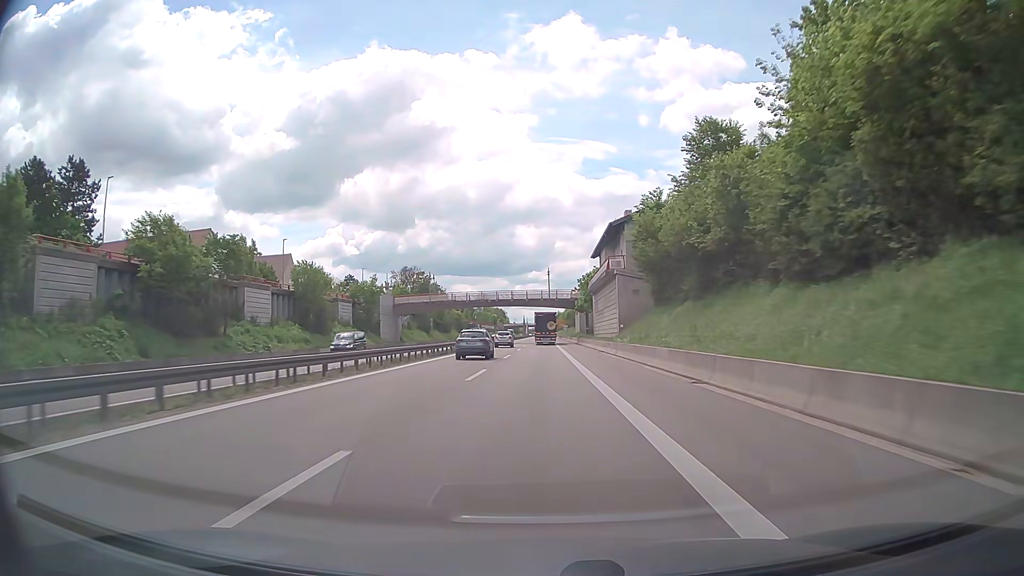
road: trunk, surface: asphalt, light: Day
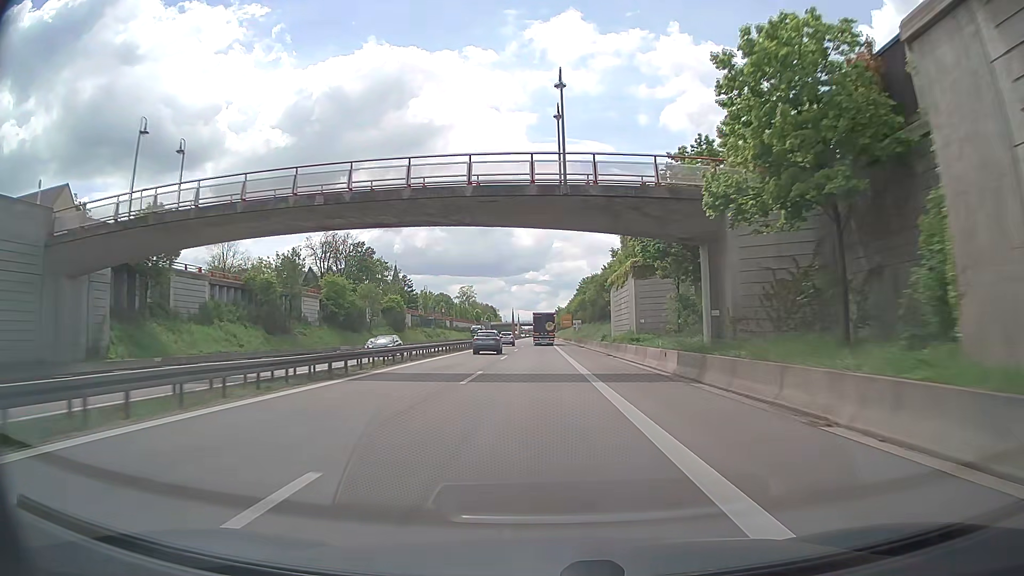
(-0.2, +73.5) m; 0°
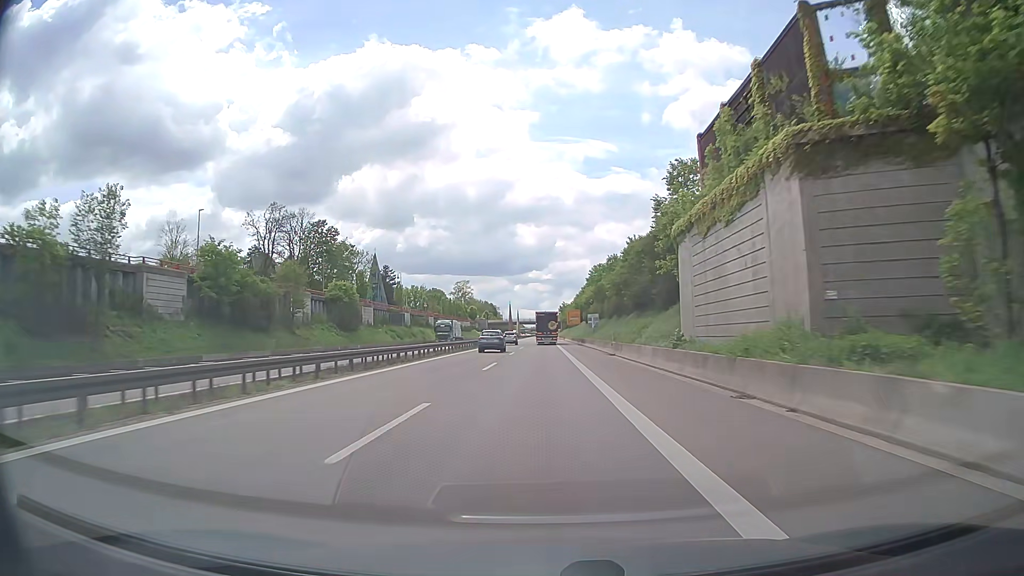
(+0.1, +29.6) m; 0°
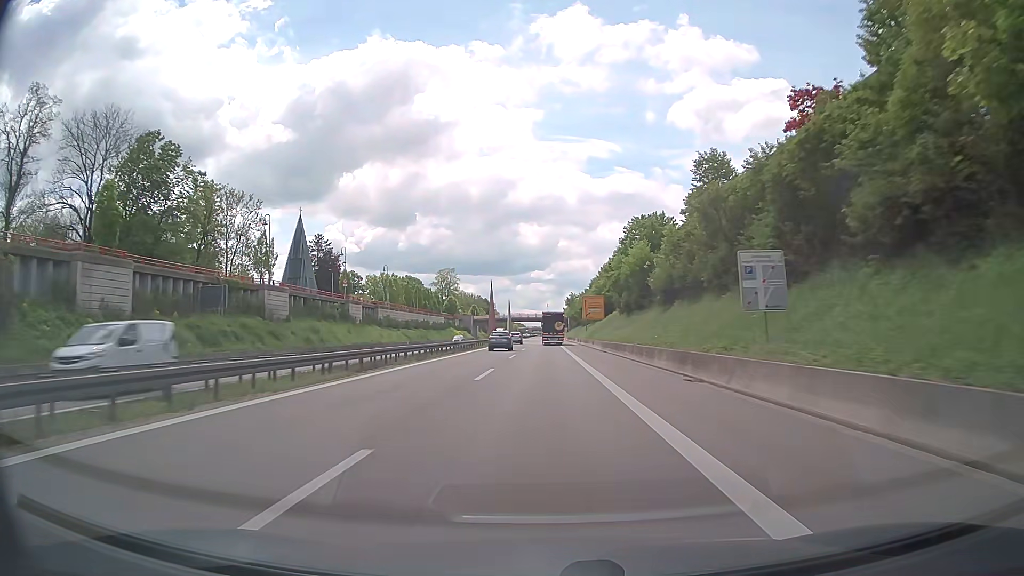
(-0.2, +59.4) m; 0°
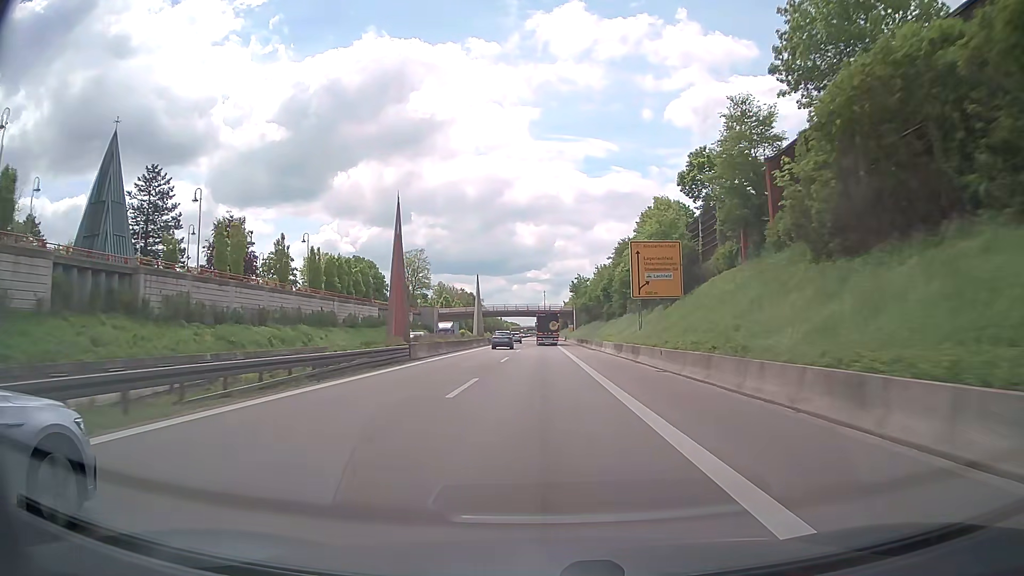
(+0.3, +59.7) m; 0°
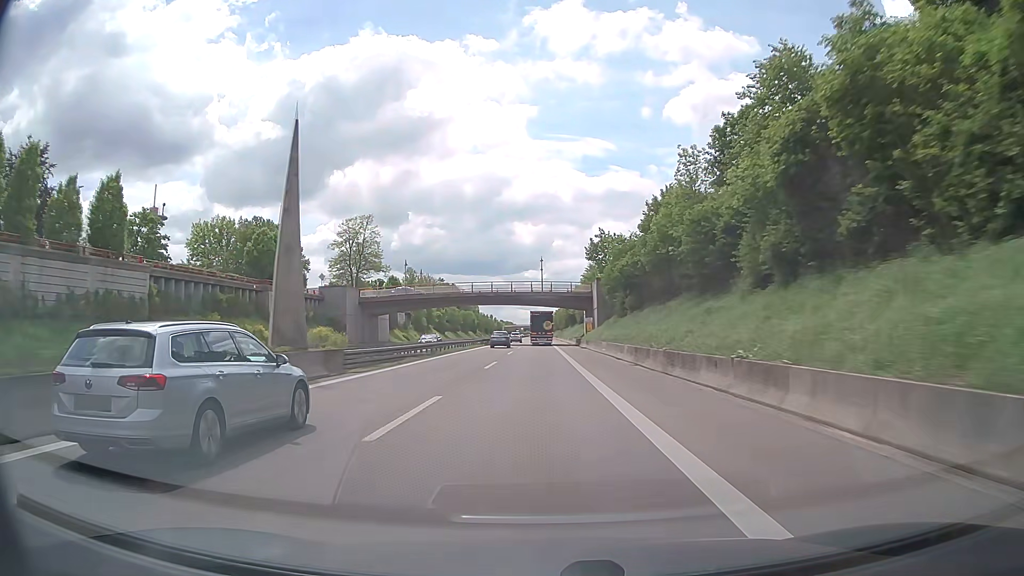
(+0.1, +60.0) m; 0°
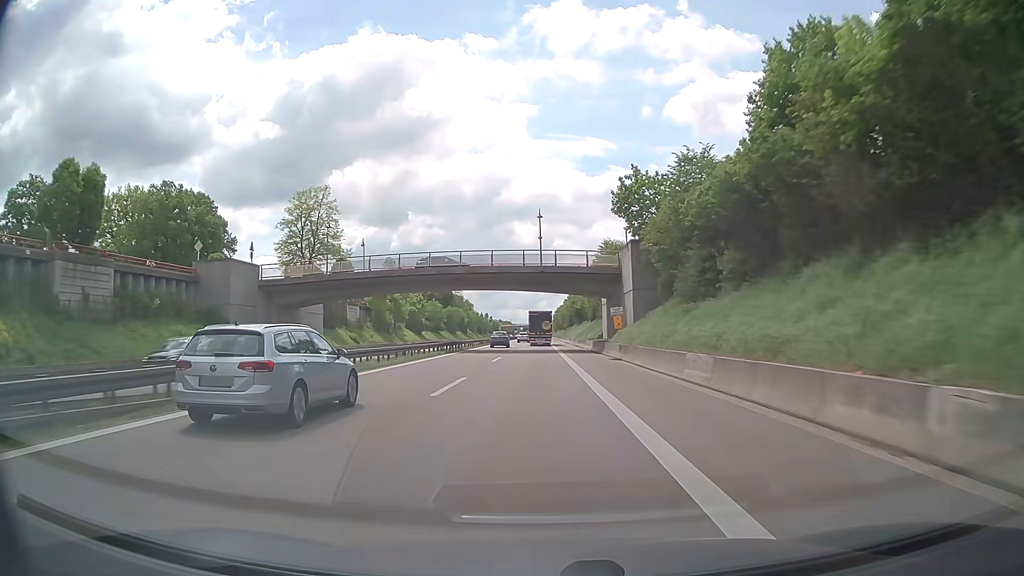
(0.0, +30.1) m; 0°
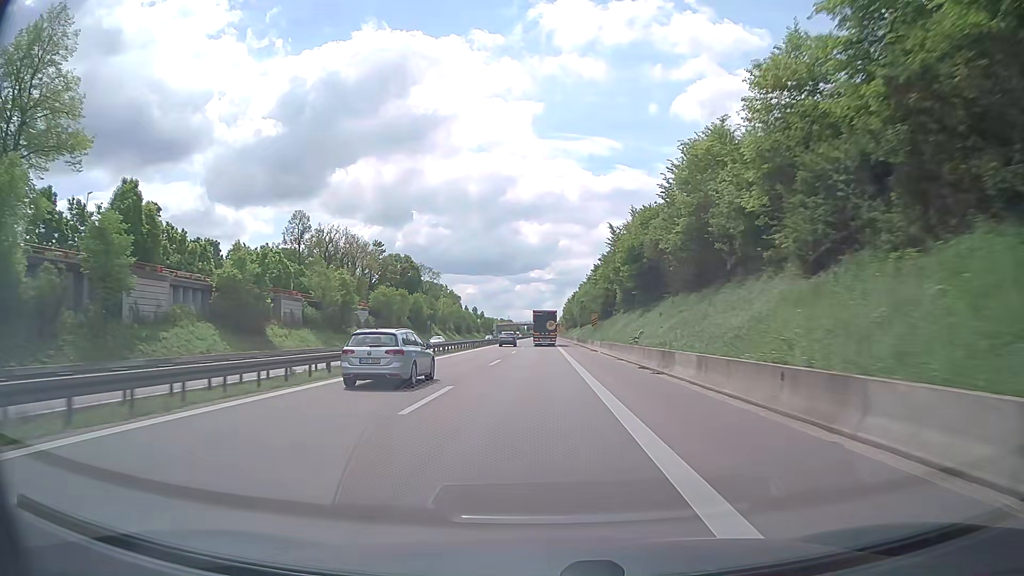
(-0.3, +75.6) m; 0°
(0, +10) (0, +20) (0, +30) (0, +40) (0, +50) (0, +60) (0, +70) (0, +80) (-1, +90) (-1, +100) m
